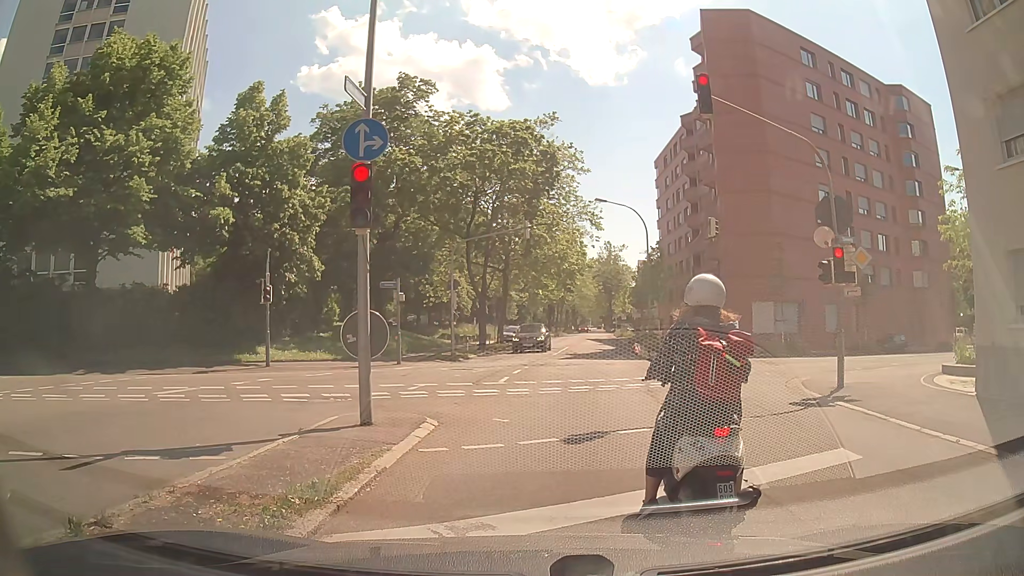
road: secondary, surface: asphalt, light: Day
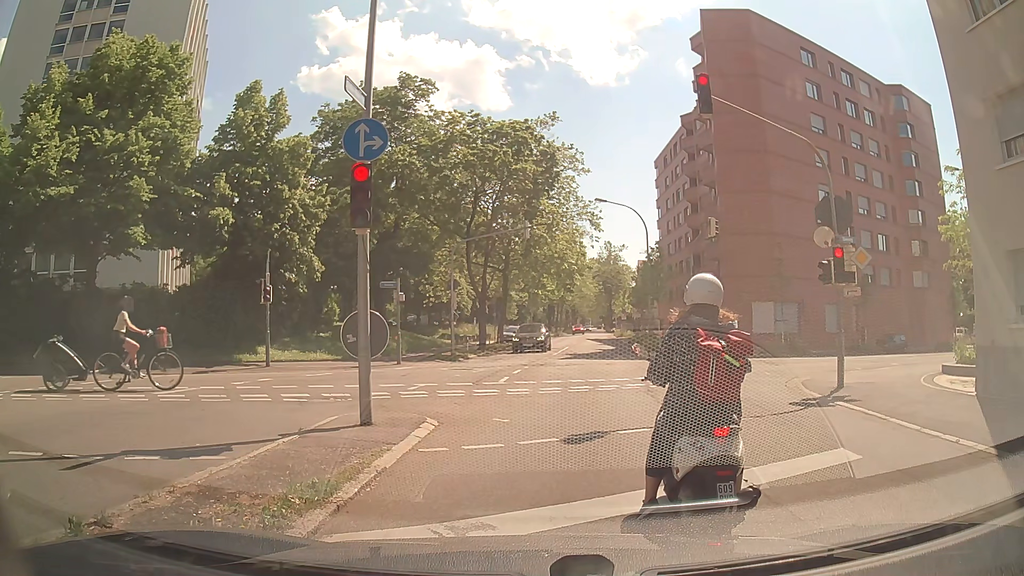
(0.0, 0.0) m; 0°
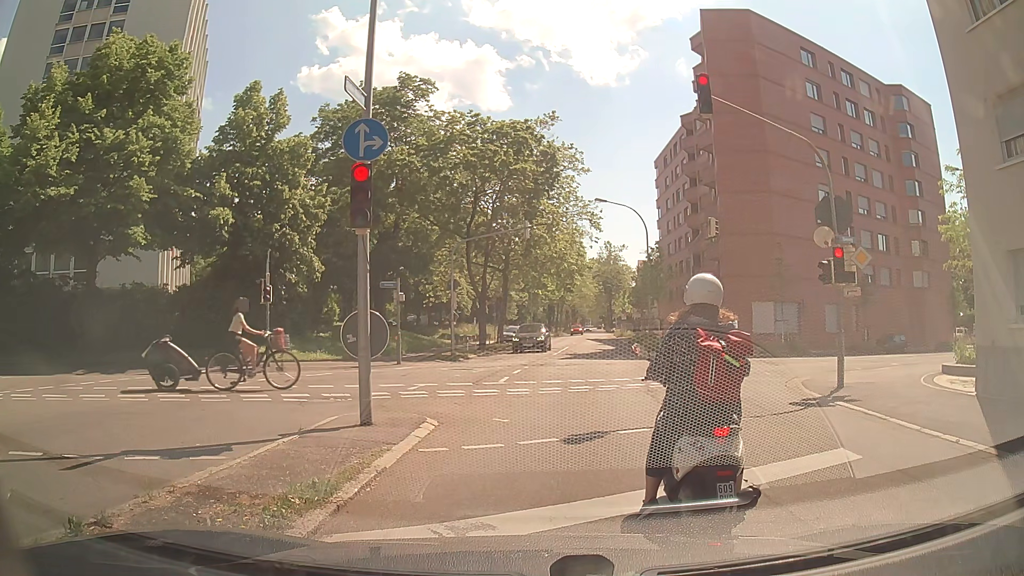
(0.0, 0.0) m; 0°
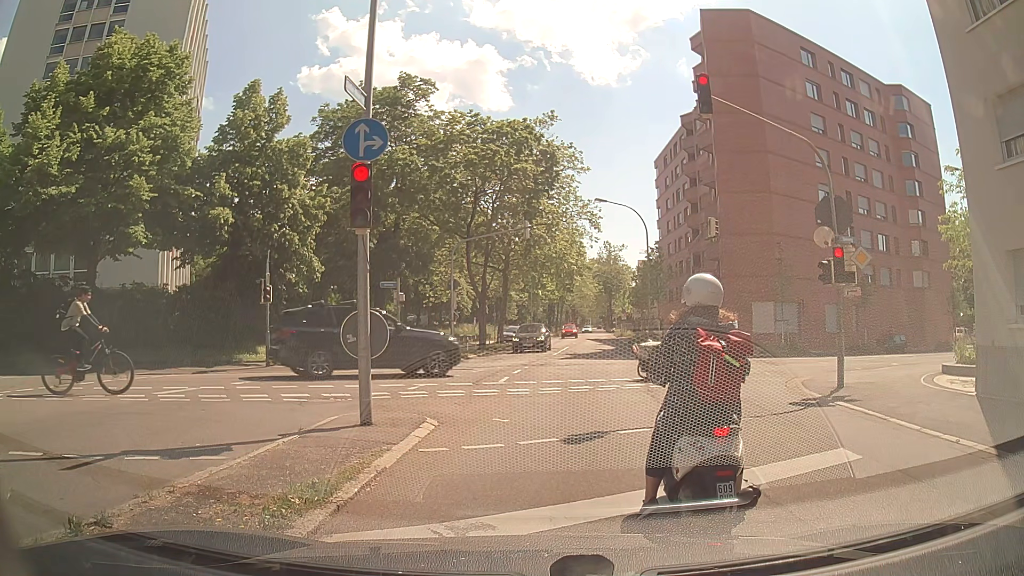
(0.0, 0.0) m; 0°
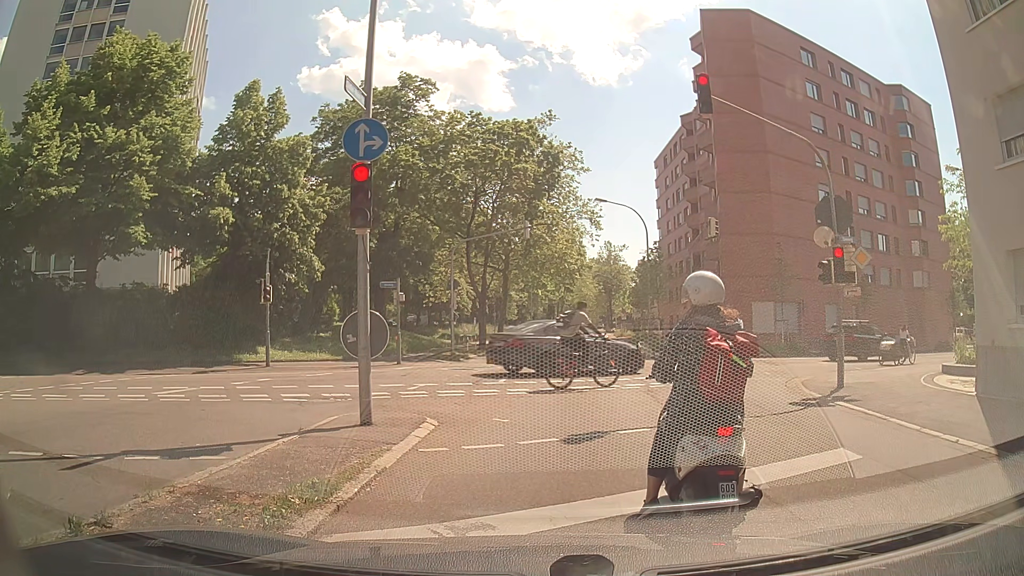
(0.0, 0.0) m; 0°
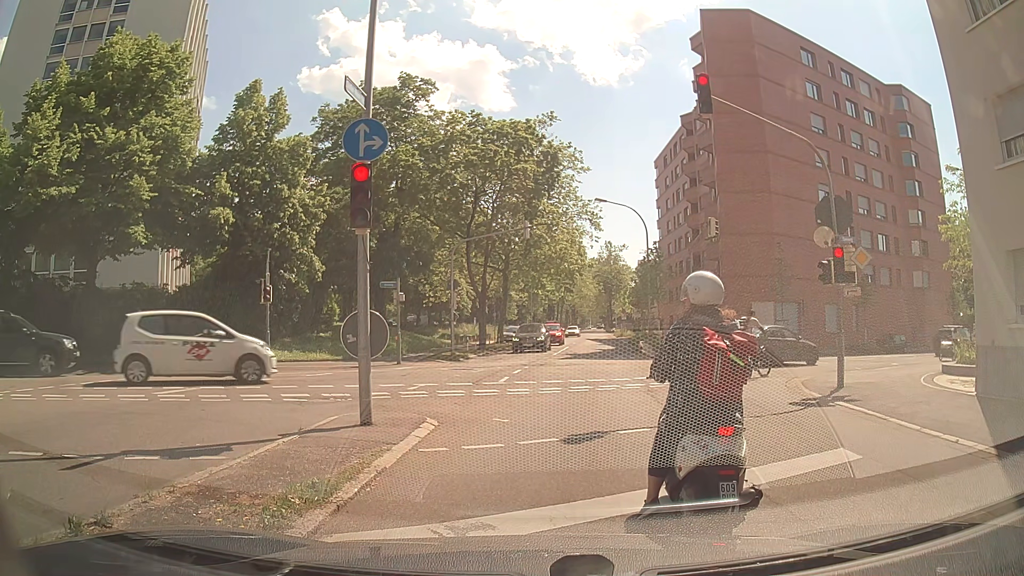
(0.0, 0.0) m; 0°
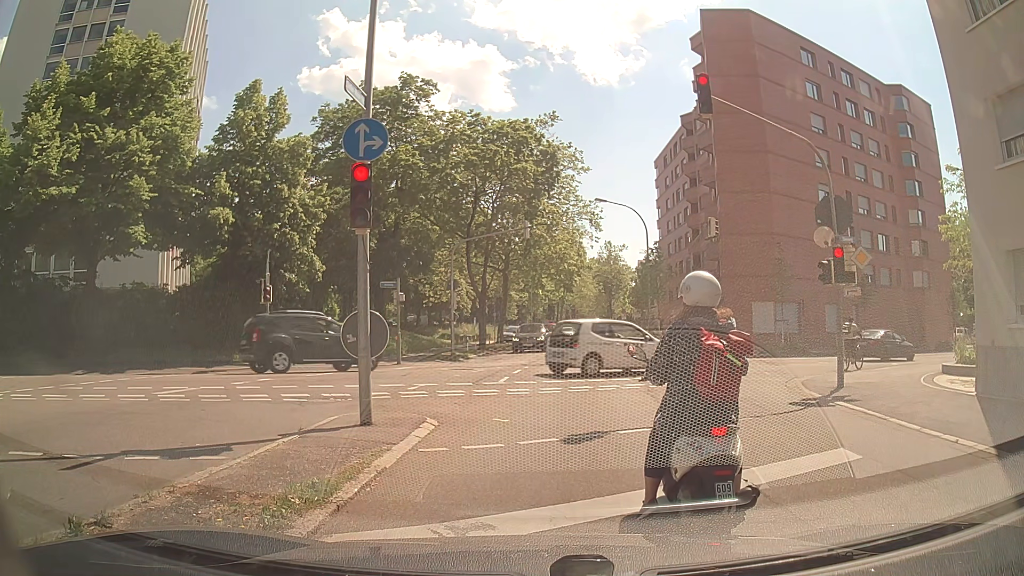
(0.0, 0.0) m; 0°
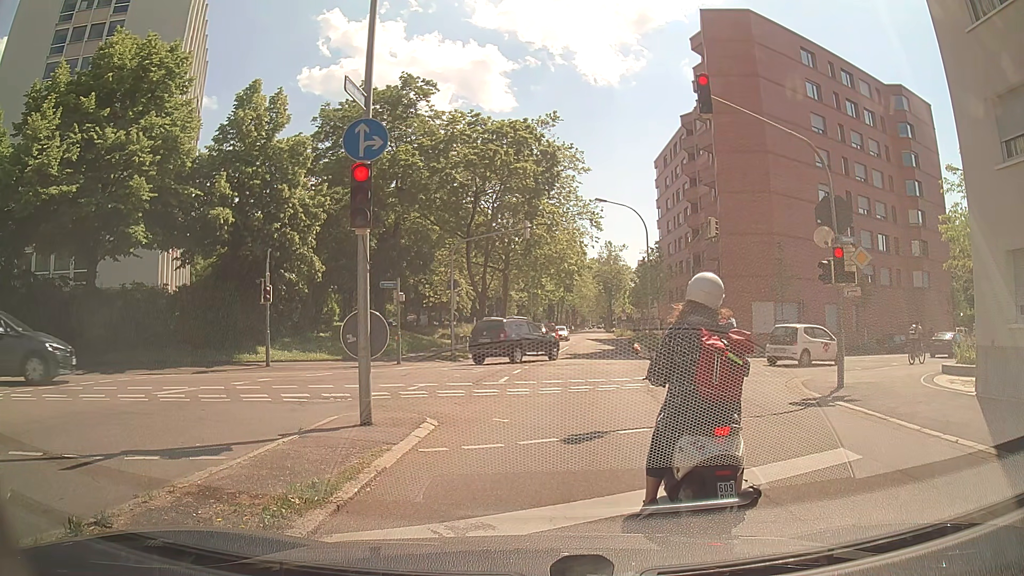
(0.0, 0.0) m; 0°
